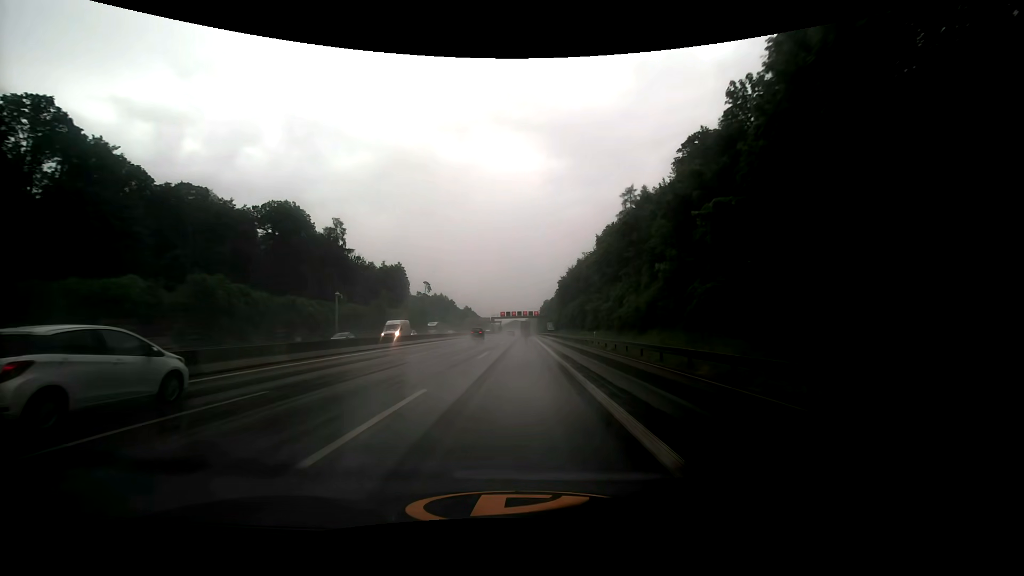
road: motorway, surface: asphalt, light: Day
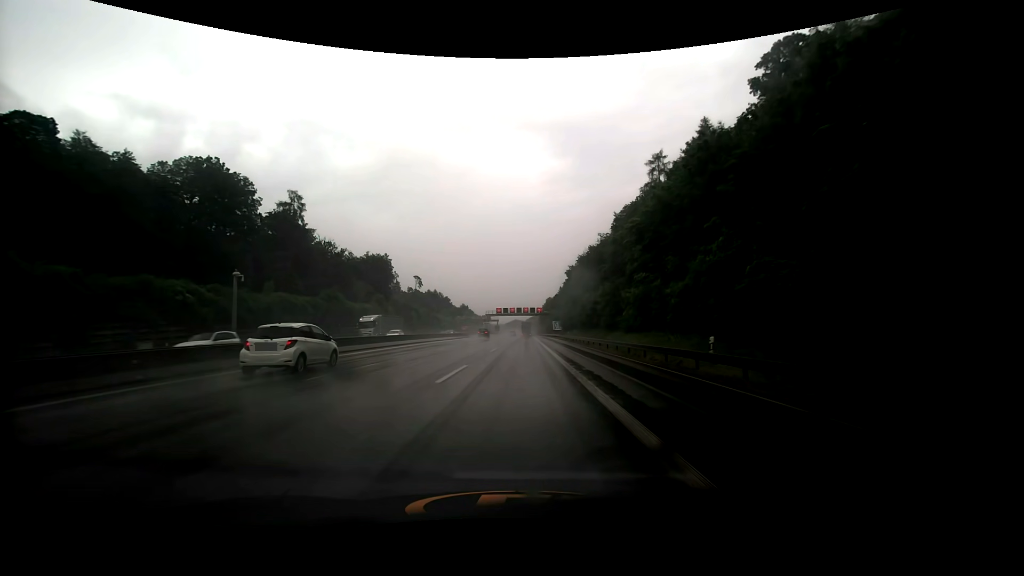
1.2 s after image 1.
(-0.1, +28.8) m; 0°
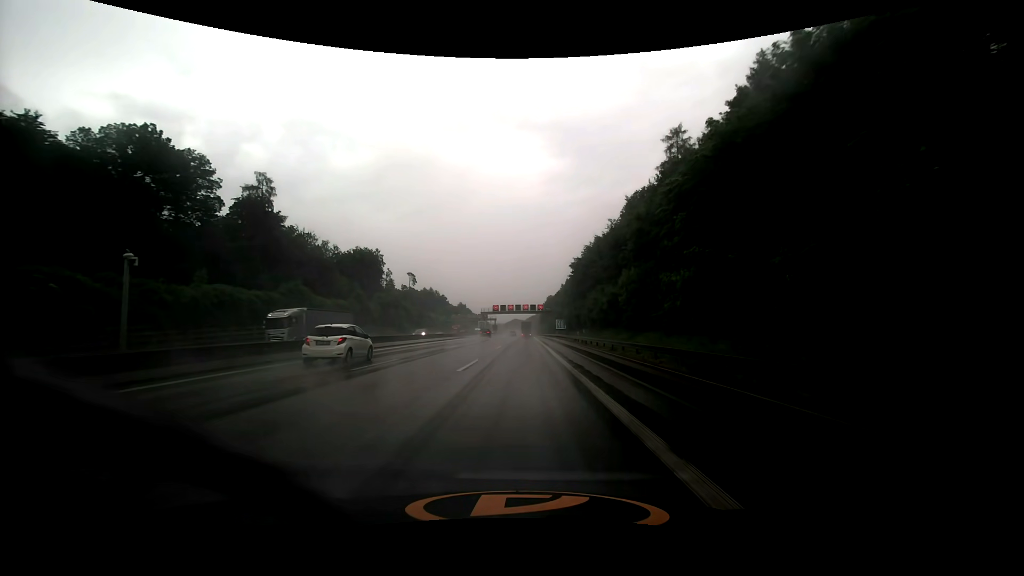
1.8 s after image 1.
(0.0, +14.4) m; 0°
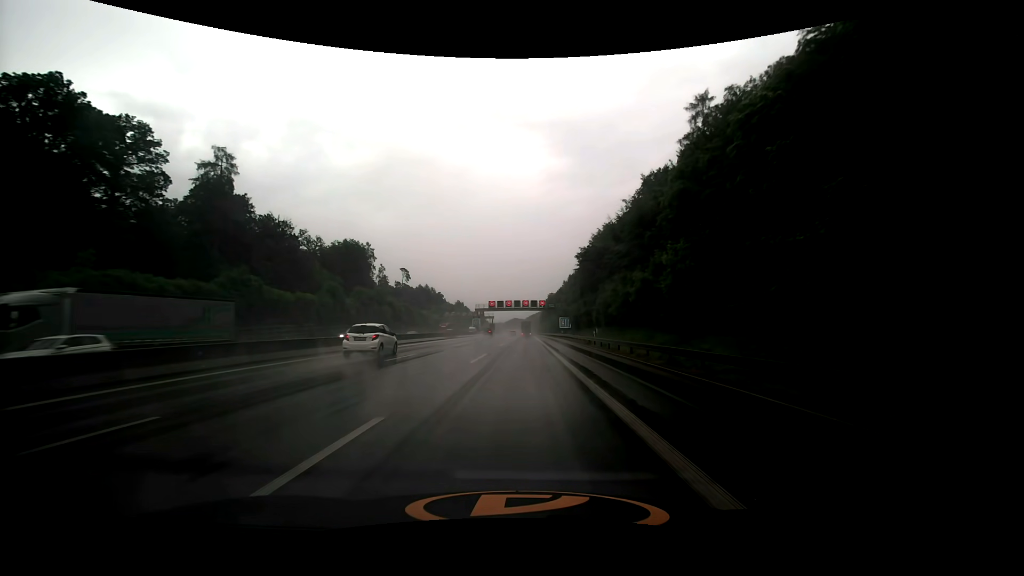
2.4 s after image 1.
(0.0, +14.5) m; 0°
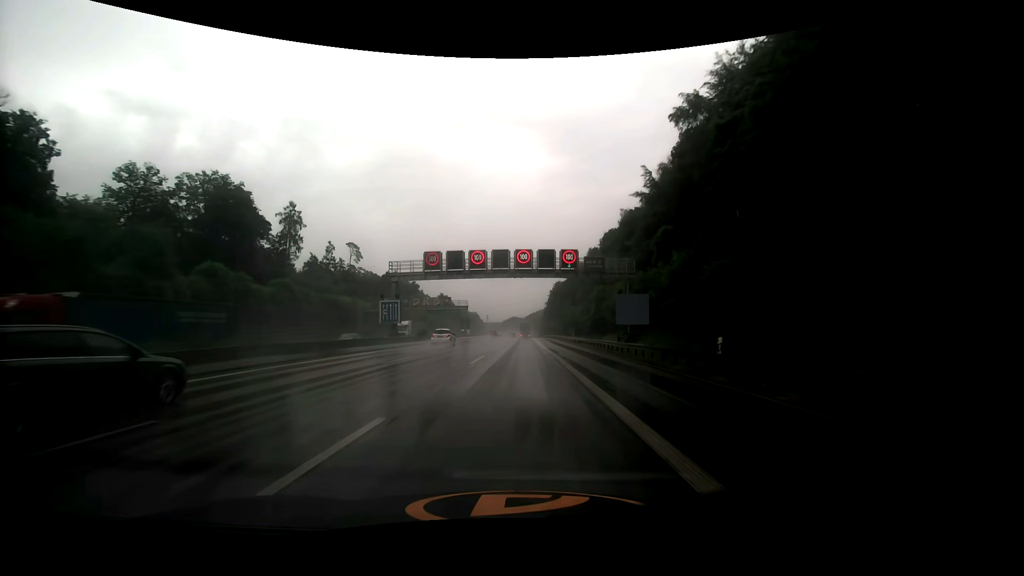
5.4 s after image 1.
(0.0, +72.2) m; 0°
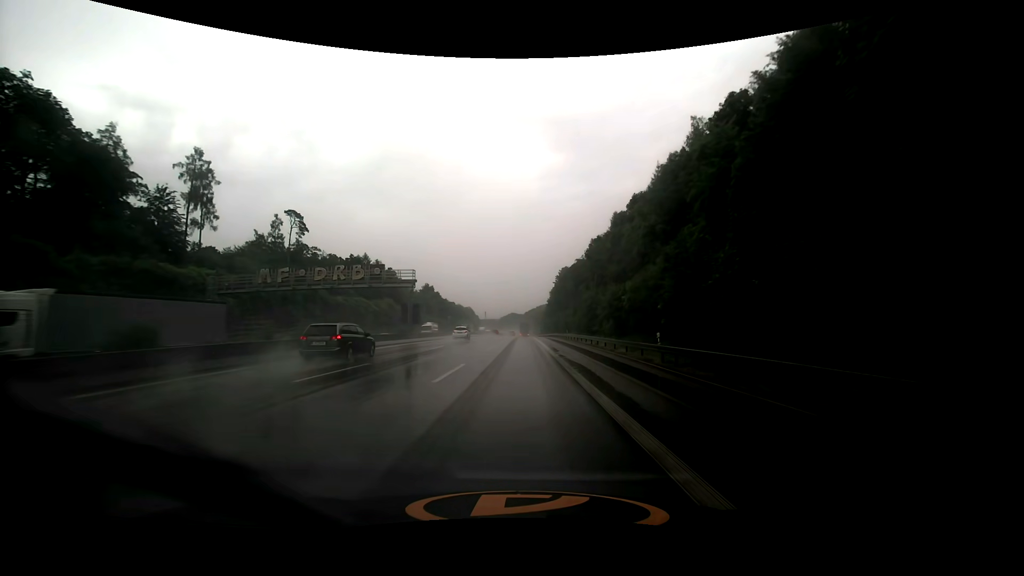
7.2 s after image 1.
(+0.2, +43.5) m; 0°
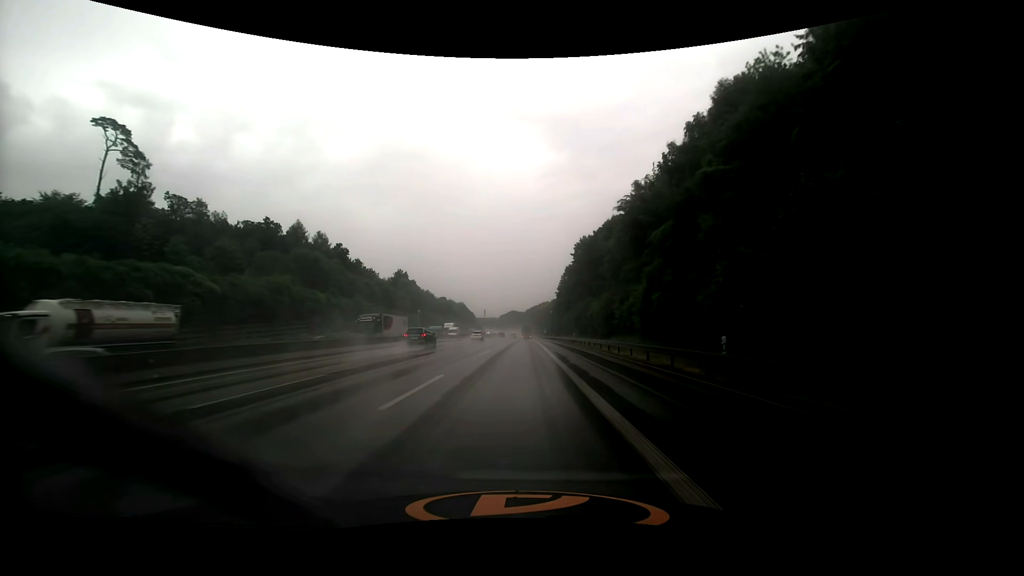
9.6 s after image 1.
(-0.1, +58.1) m; 0°
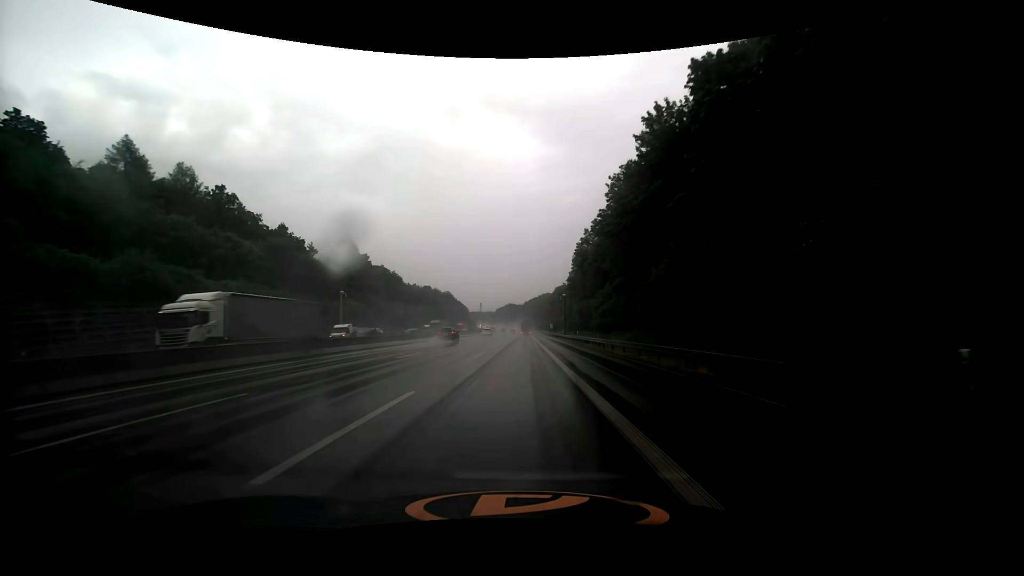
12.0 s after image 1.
(+0.1, +57.9) m; 0°
(0, +10) (0, +20) (0, +30) (0, +40) (0, +50) (0, +60) (0, +70) (0, +80) (0, +90) (0, +100) m
